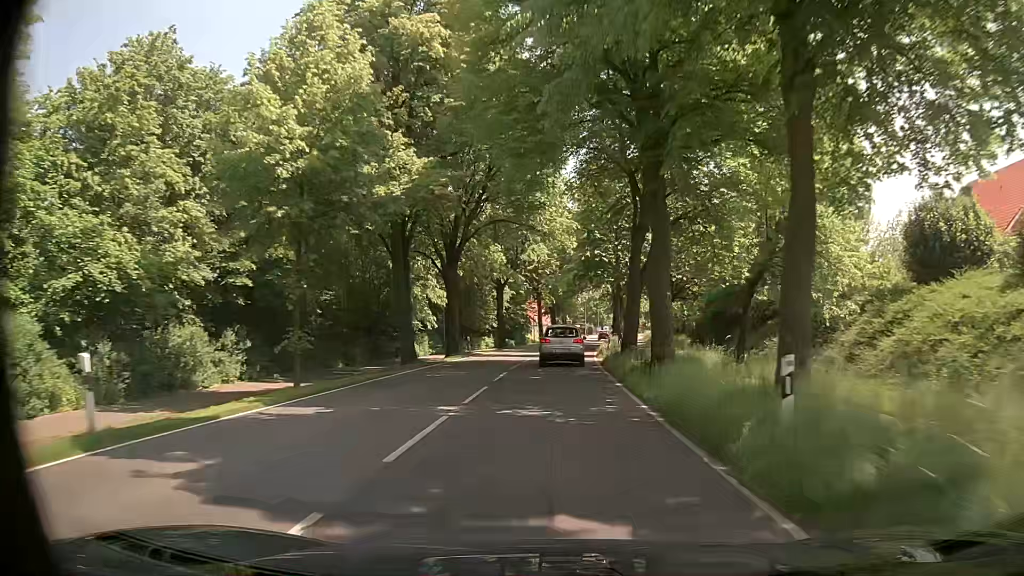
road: primary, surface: asphalt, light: Day
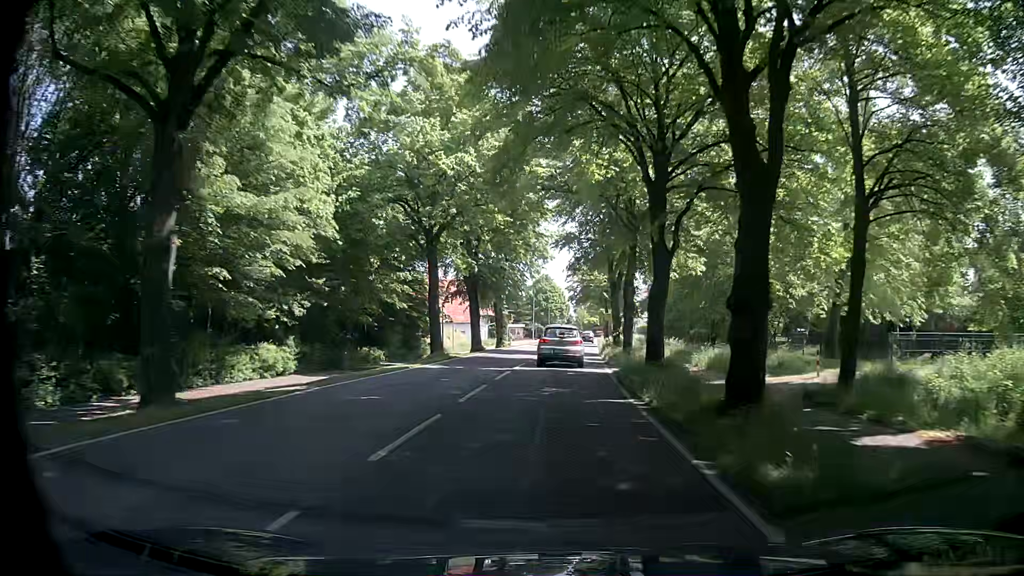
(+1.7, +48.2) m; +5°
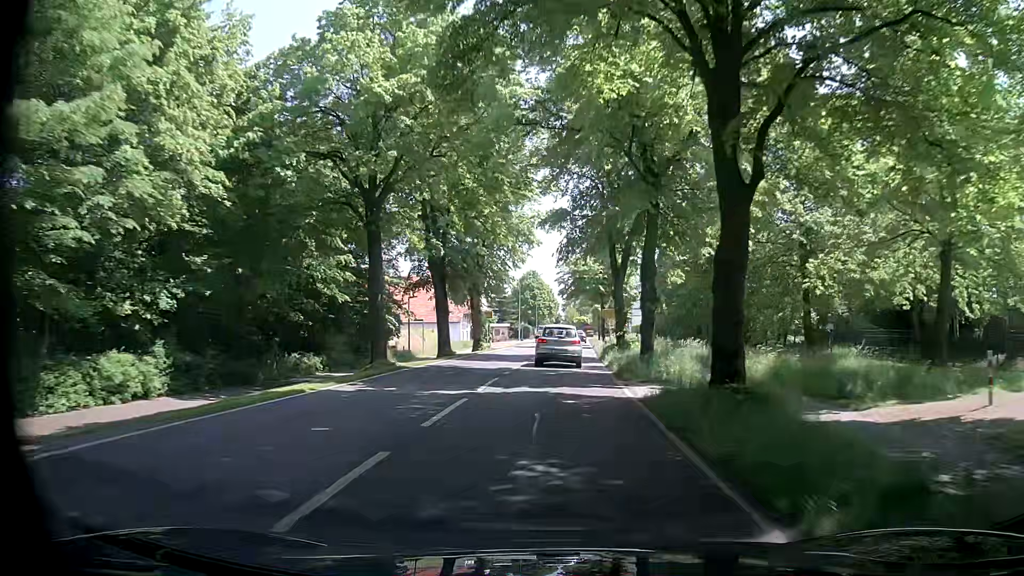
(0.0, +9.4) m; 0°
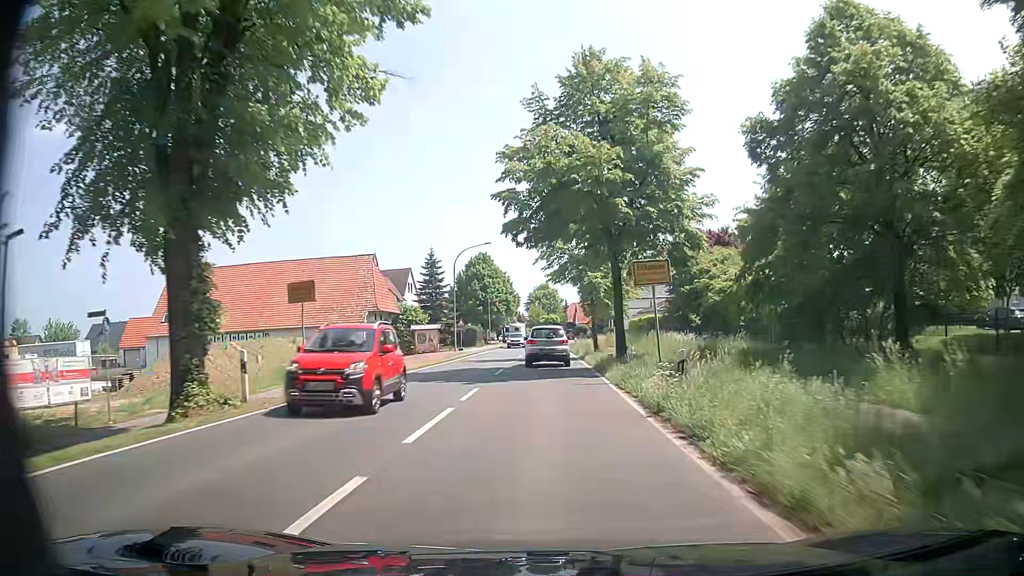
(+1.4, +36.9) m; +4°
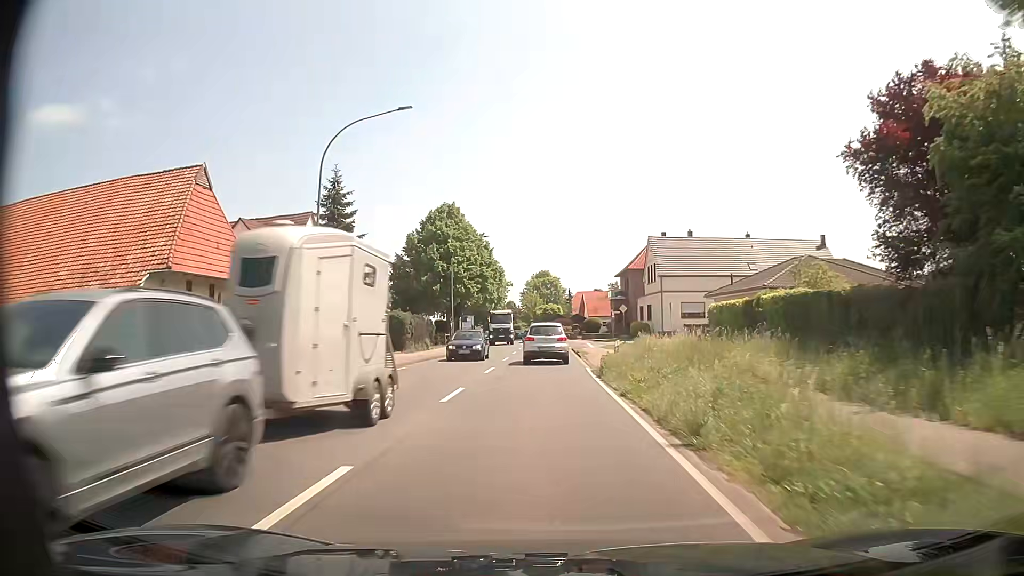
(-0.6, +37.4) m; -1°
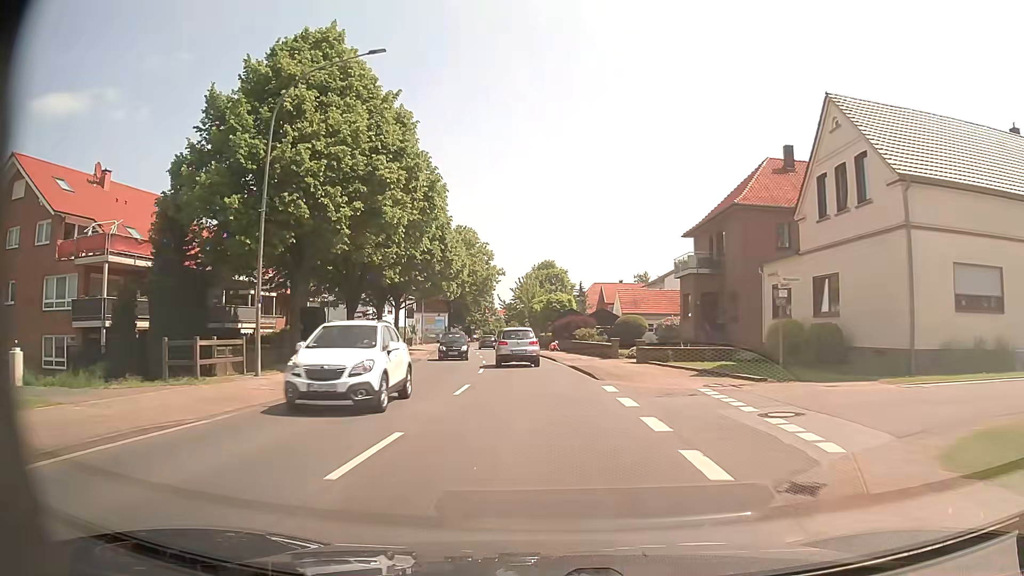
(0.0, +42.6) m; 0°
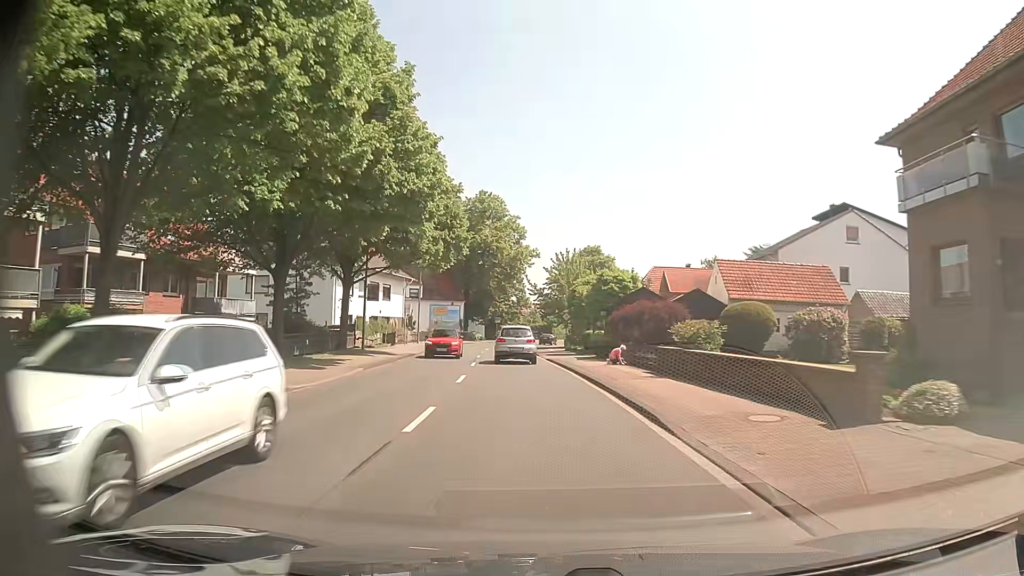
(-0.6, +24.3) m; -4°
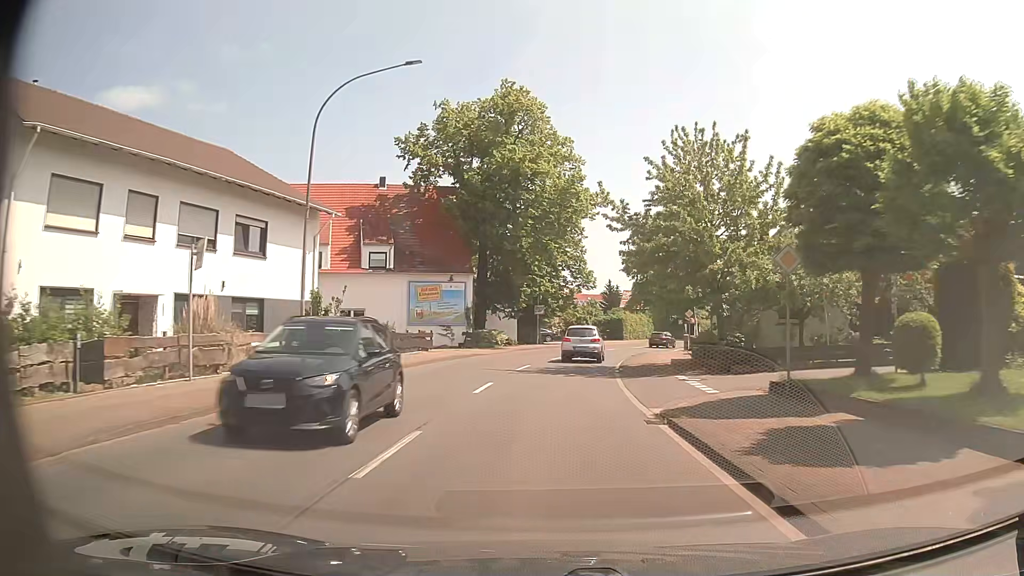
(-1.6, +39.3) m; -4°
(0, +10) (+1, +20) (+1, +30) (+3, +40) (+6, +50) (+9, +59) (+13, +68) (+17, +77) (+22, +86) (+27, +94) m
